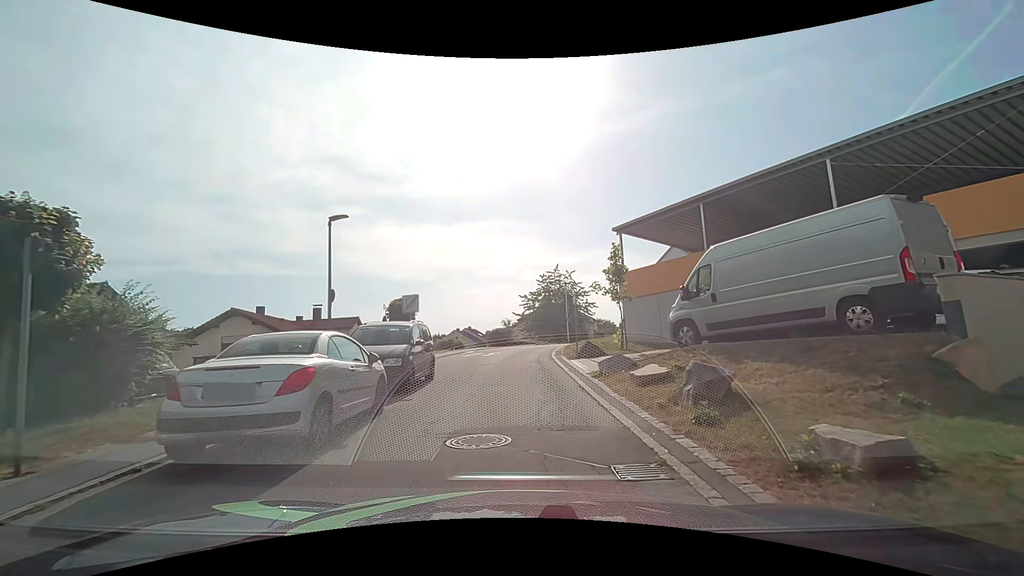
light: Day
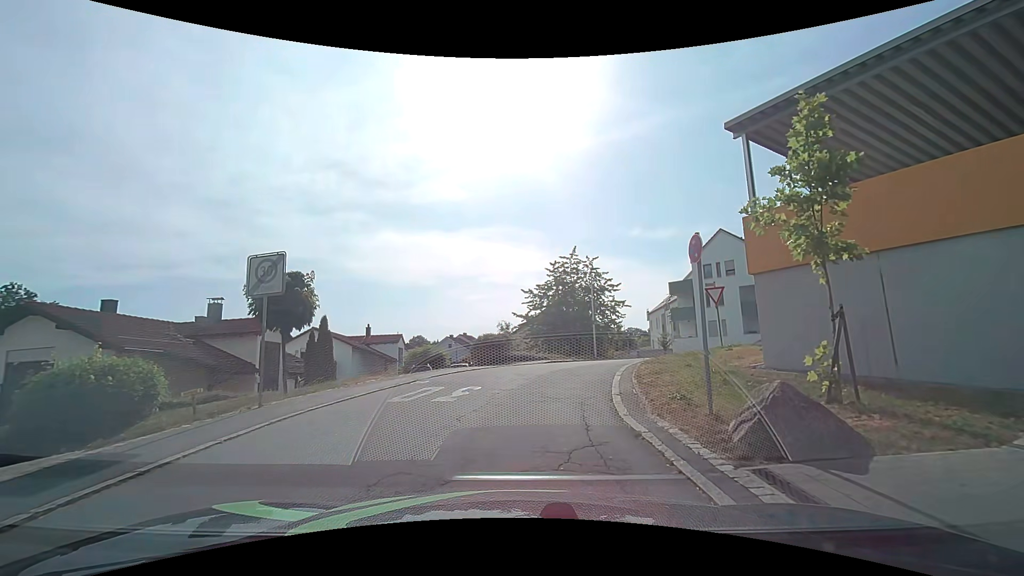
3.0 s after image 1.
(-0.1, +14.3) m; 0°
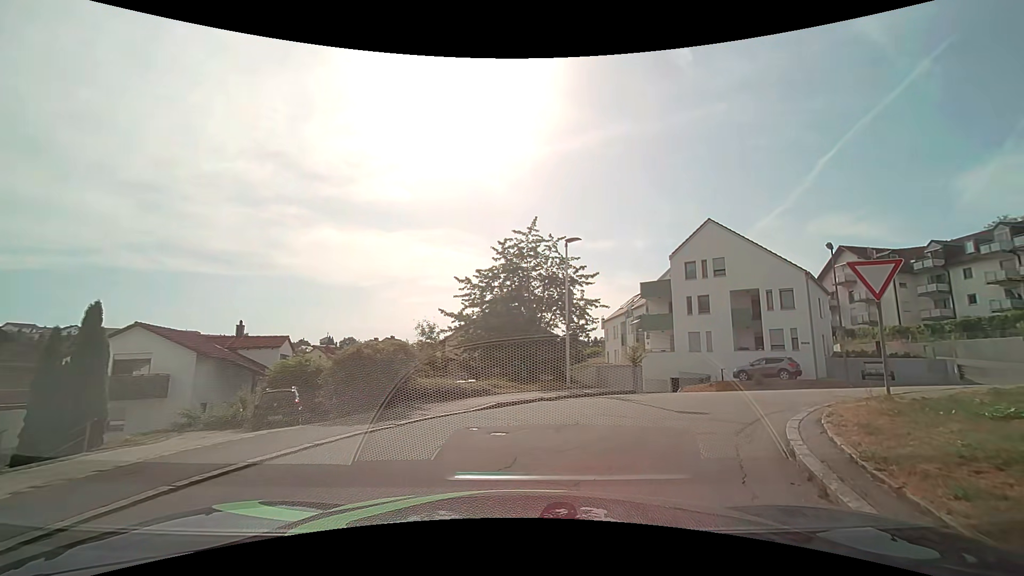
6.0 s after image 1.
(+0.1, +11.9) m; +6°
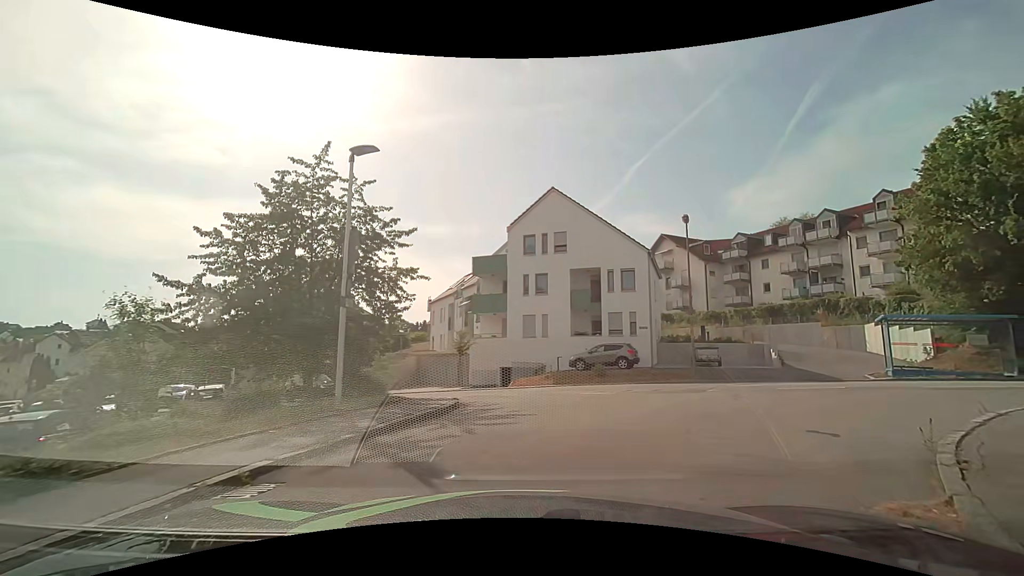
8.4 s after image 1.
(+1.2, +7.4) m; +20°
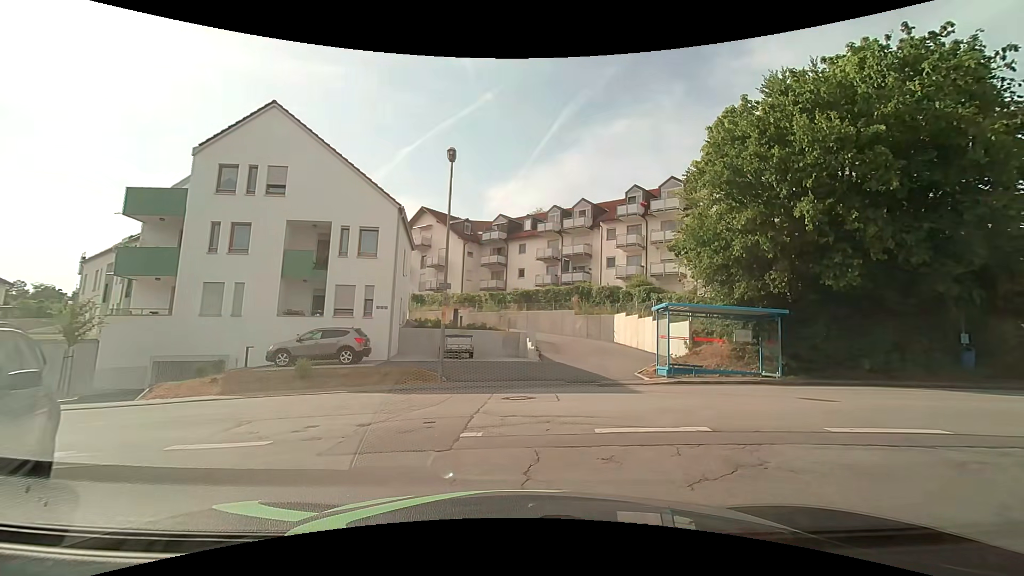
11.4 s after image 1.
(+1.8, +8.3) m; +26°
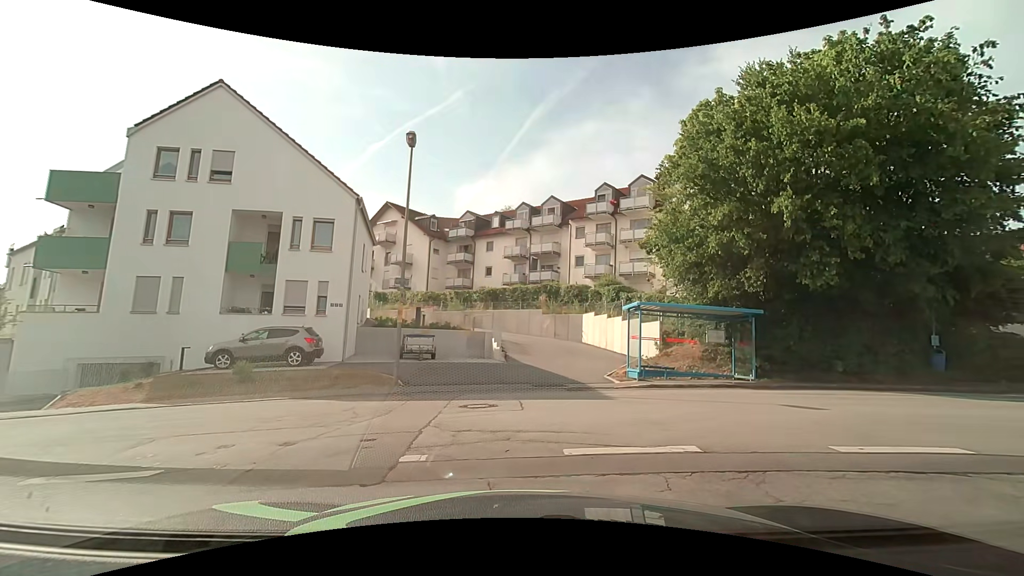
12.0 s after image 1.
(+0.1, +1.2) m; +3°
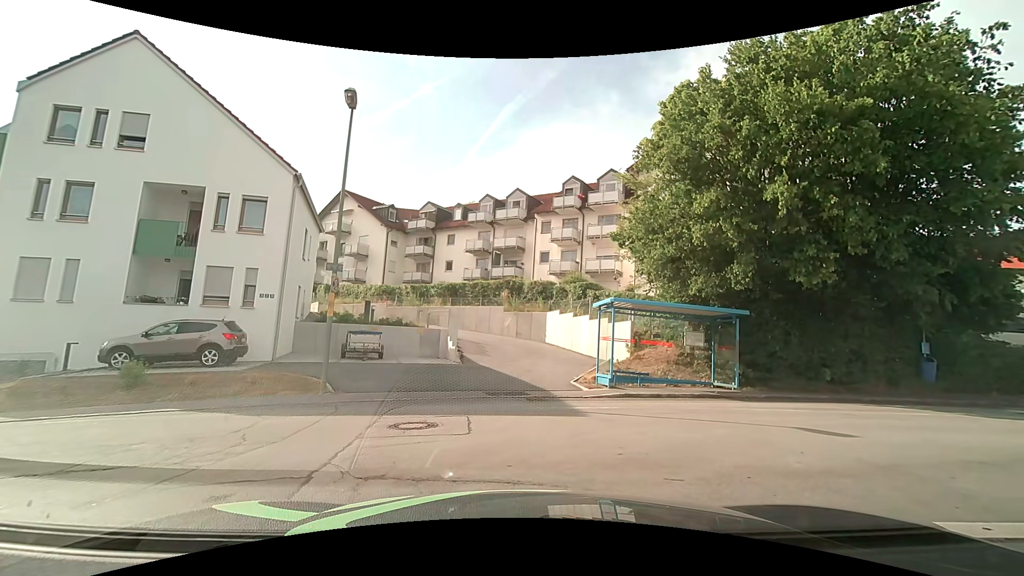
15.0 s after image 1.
(+0.1, +2.2) m; +3°
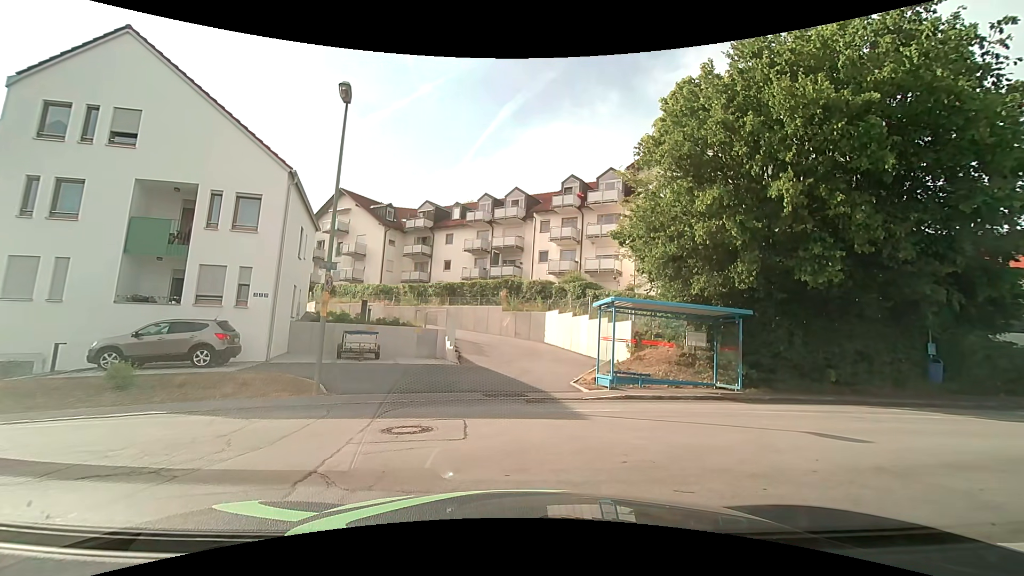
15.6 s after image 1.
(0.0, +0.3) m; 0°
(-3, +9) (-13, +11) (-23, +11) (-33, +11) (-43, +12) (-53, +12) (-63, +12) (-73, +13) (-83, +13) (-93, +13) m
